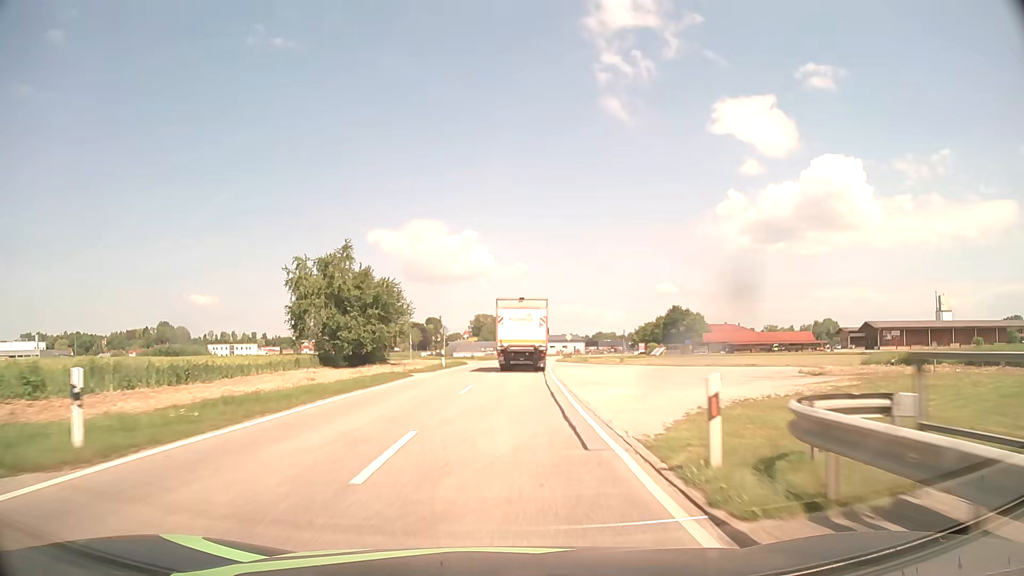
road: tertiary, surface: asphalt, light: Day
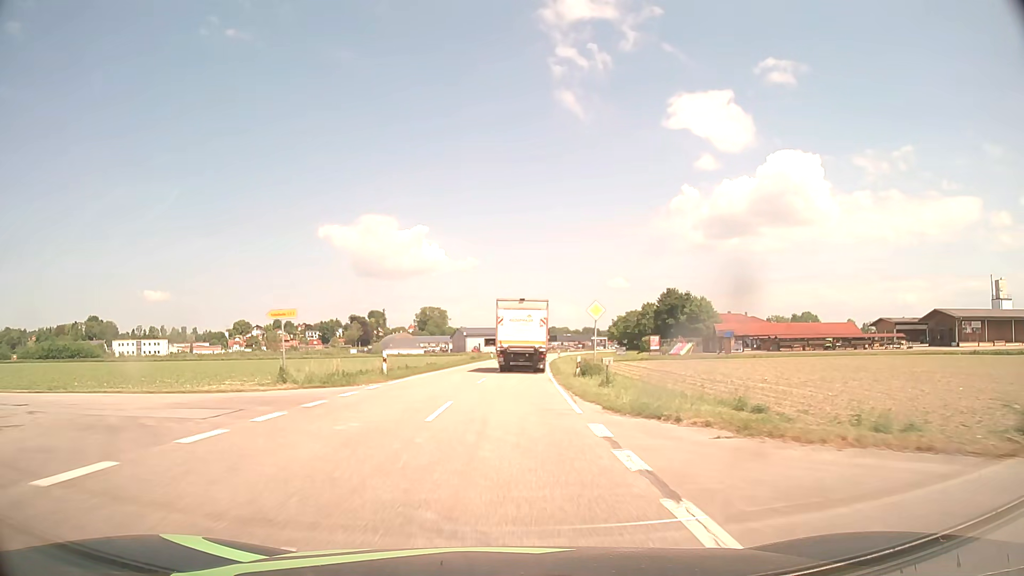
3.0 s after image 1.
(+2.3, +54.6) m; +4°
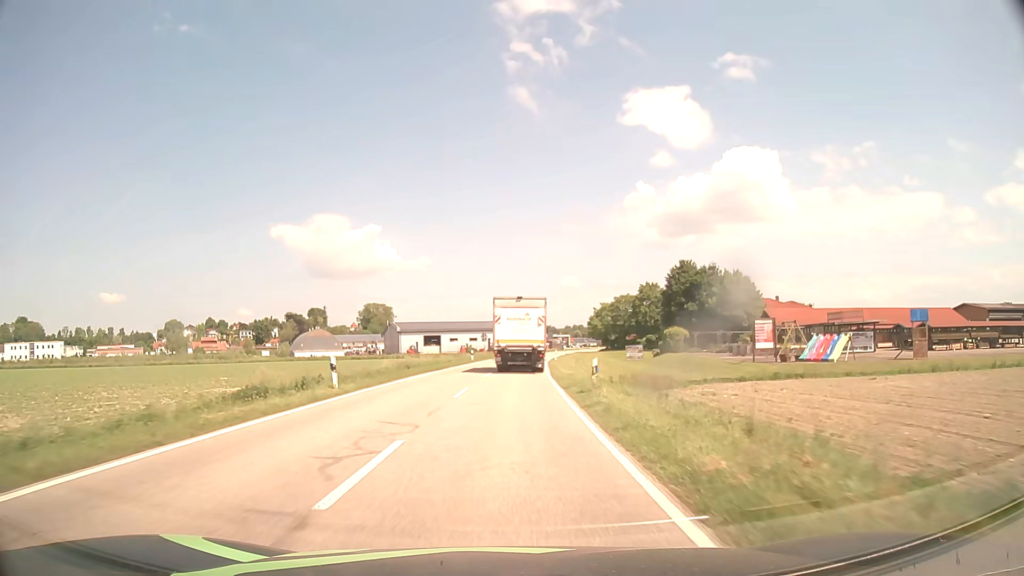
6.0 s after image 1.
(+2.0, +55.0) m; +4°
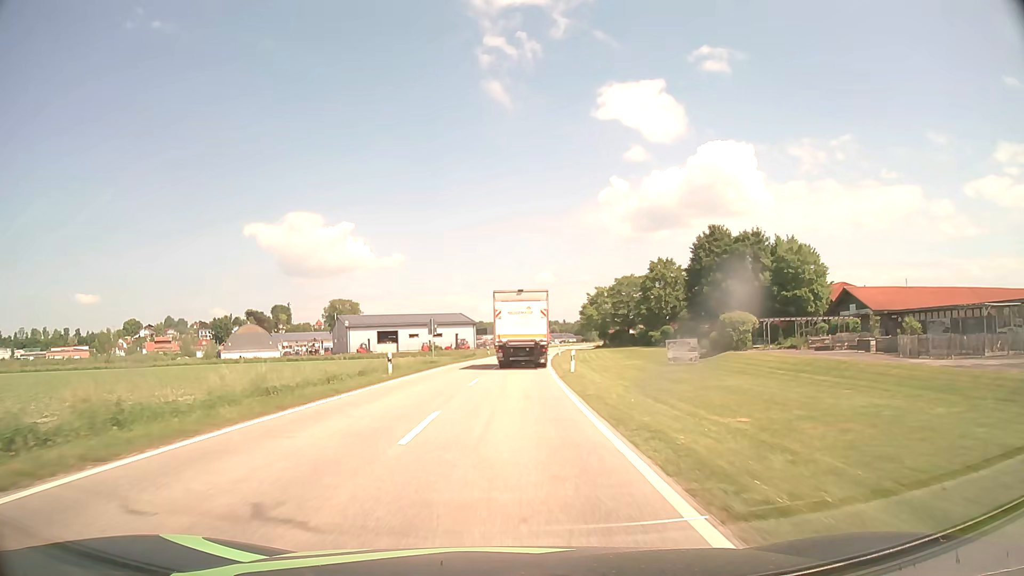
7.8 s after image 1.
(+0.7, +32.7) m; +2°
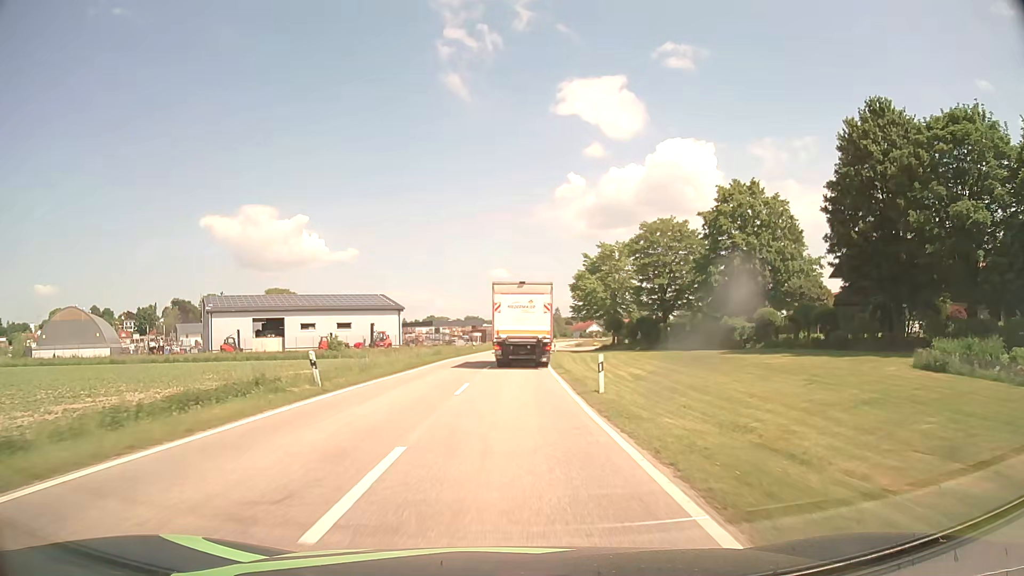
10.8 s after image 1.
(+1.9, +52.6) m; +4°
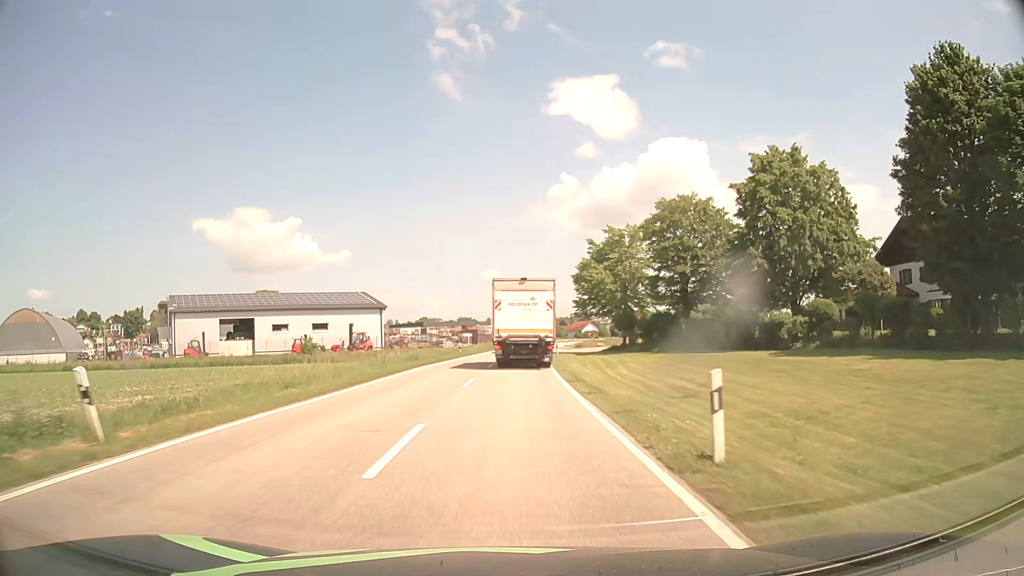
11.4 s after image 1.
(+0.1, +9.9) m; +1°
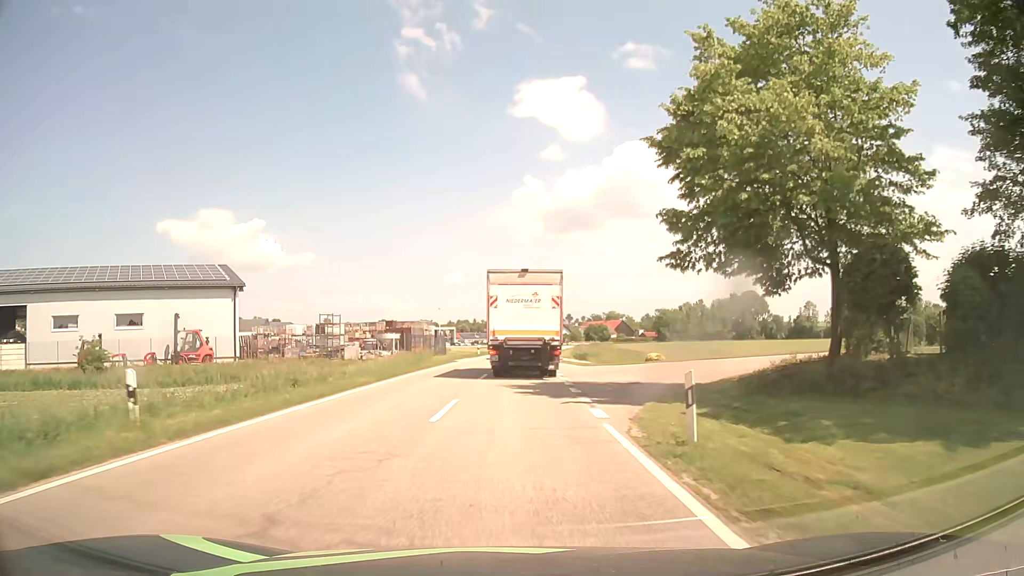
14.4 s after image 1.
(+1.0, +42.8) m; +3°
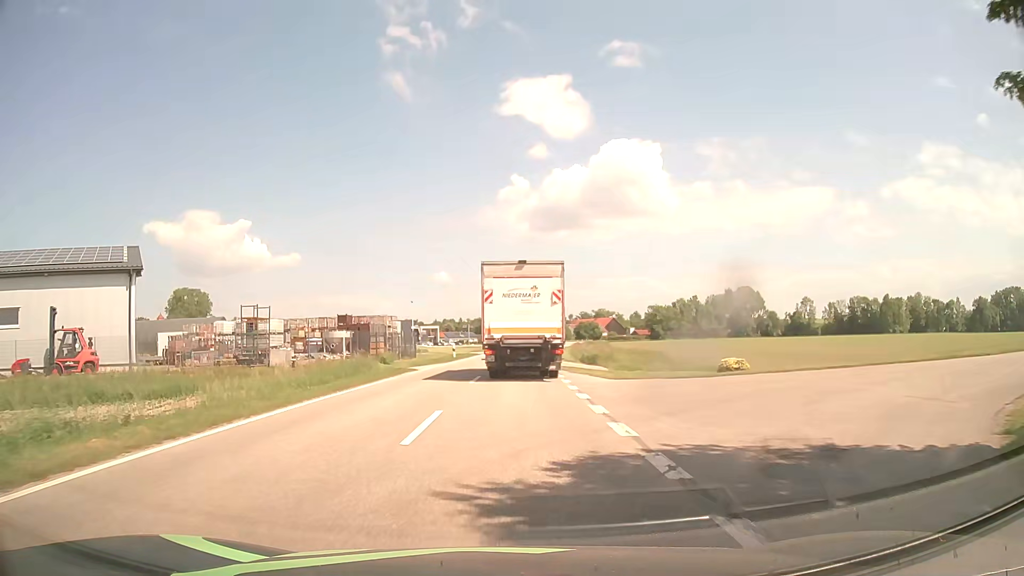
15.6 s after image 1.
(+0.2, +14.6) m; +1°
